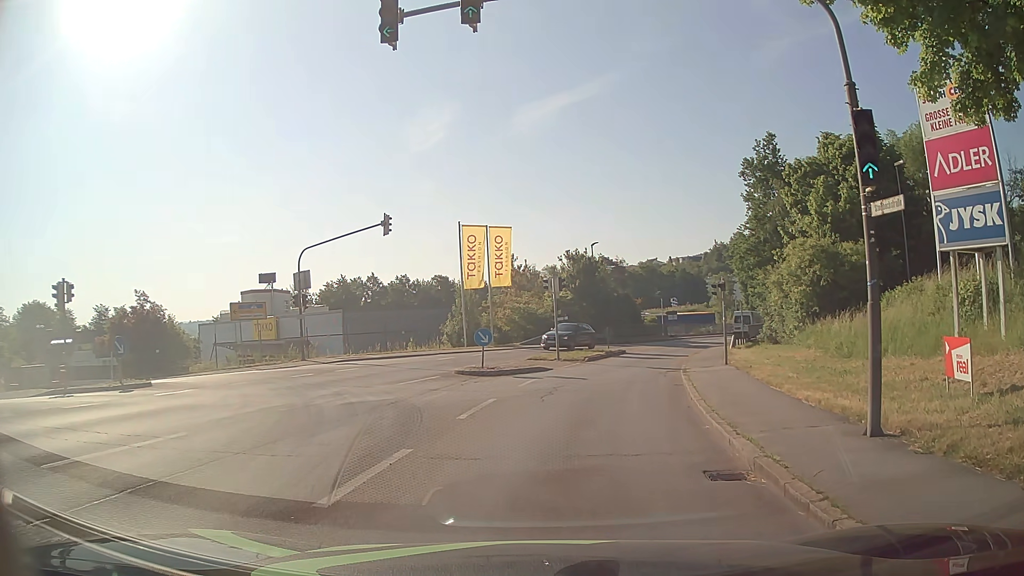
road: tertiary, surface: asphalt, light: Day
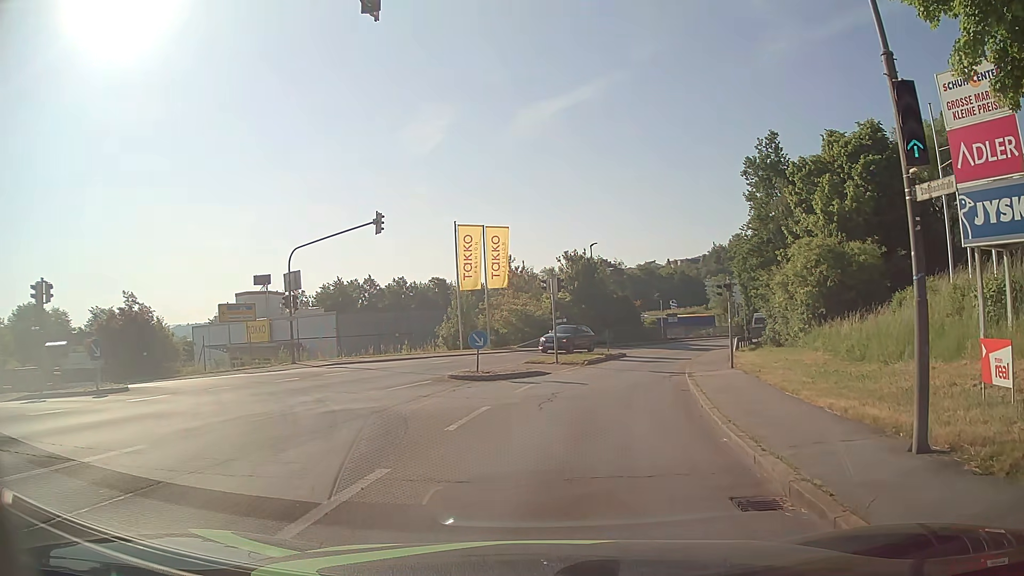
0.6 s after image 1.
(-0.1, +1.2) m; 0°
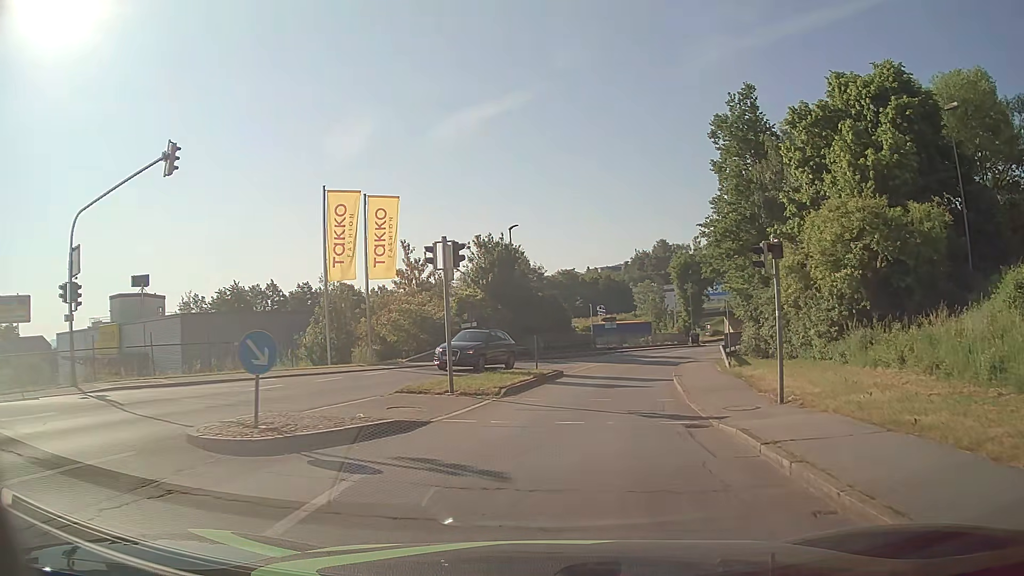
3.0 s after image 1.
(+0.1, +12.6) m; +5°
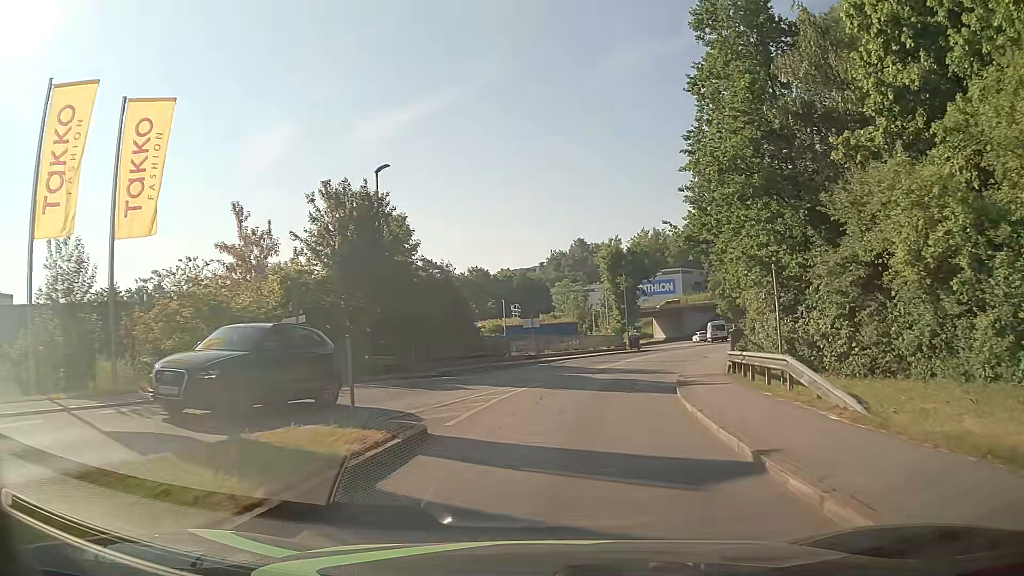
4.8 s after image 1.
(+1.0, +15.2) m; +7°
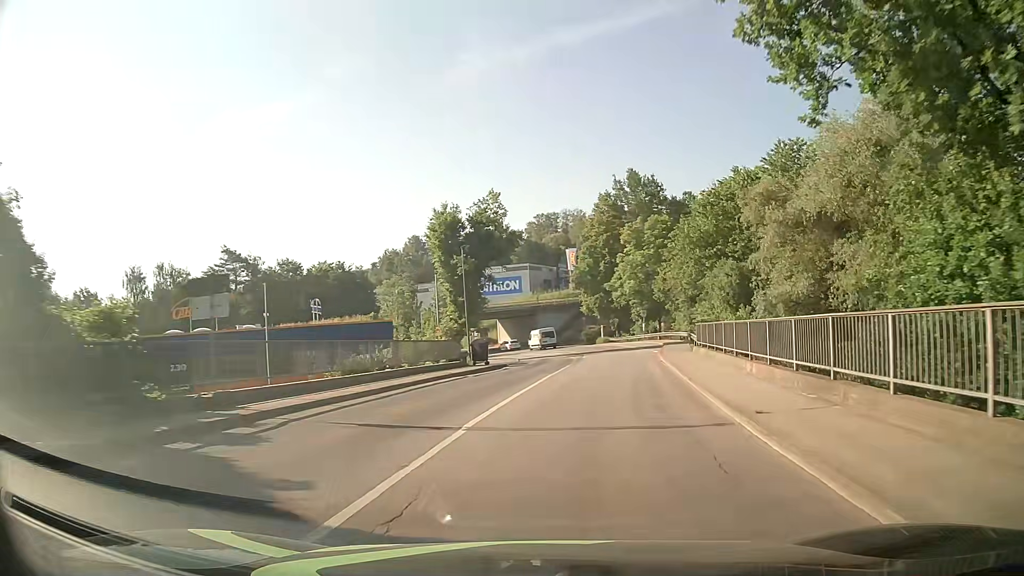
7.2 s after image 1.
(+2.5, +23.2) m; +13°
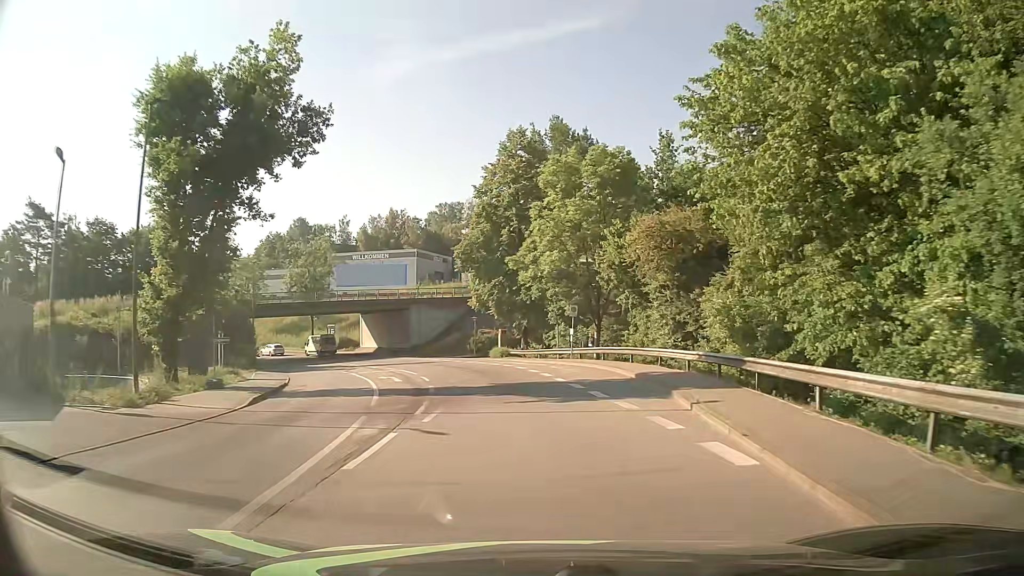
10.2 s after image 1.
(+3.7, +30.9) m; +8°
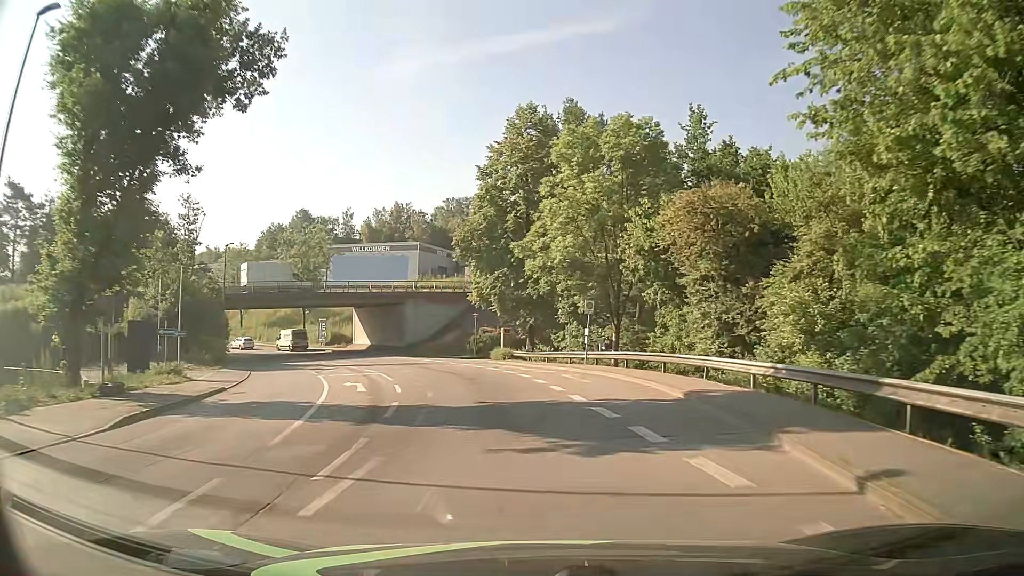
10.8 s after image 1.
(0.0, +6.5) m; 0°
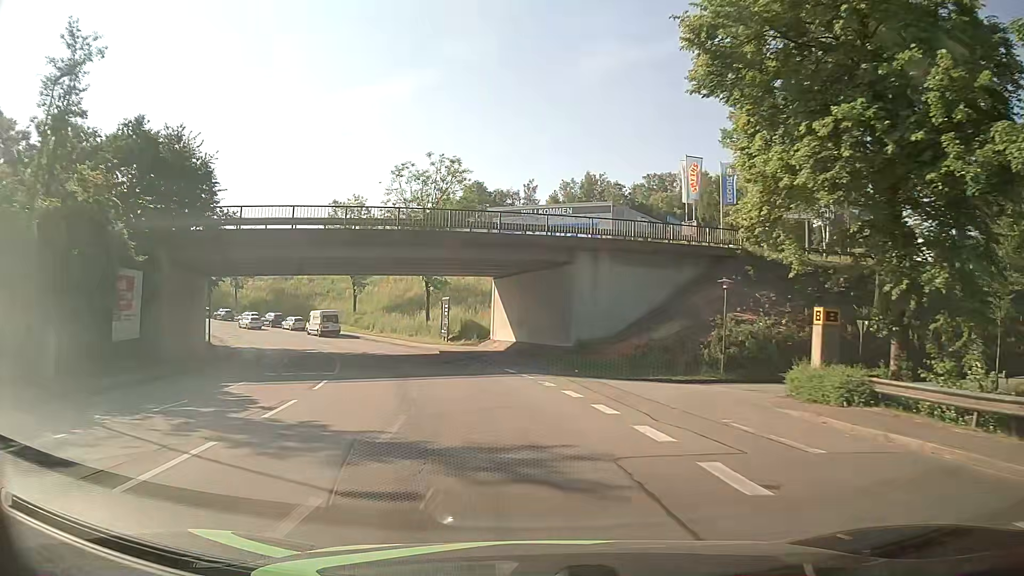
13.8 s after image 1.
(-4.1, +32.9) m; -16°
